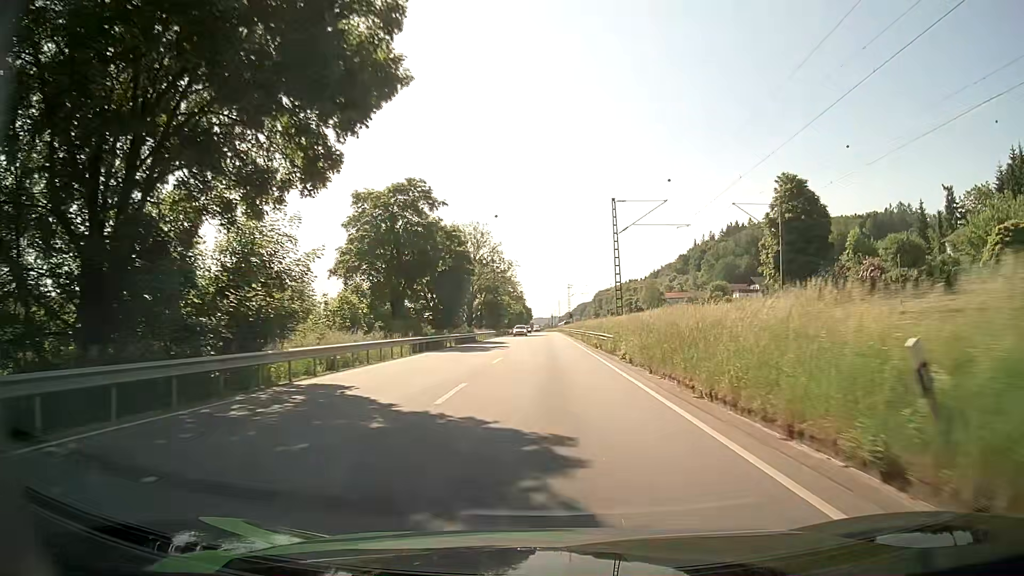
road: primary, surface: asphalt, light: Day
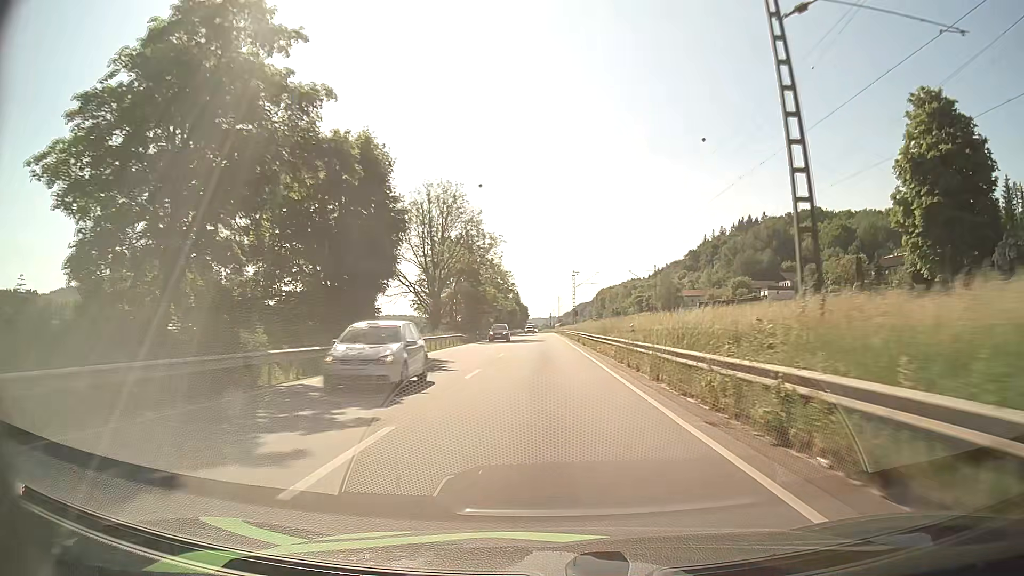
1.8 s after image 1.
(+0.2, +31.1) m; 0°
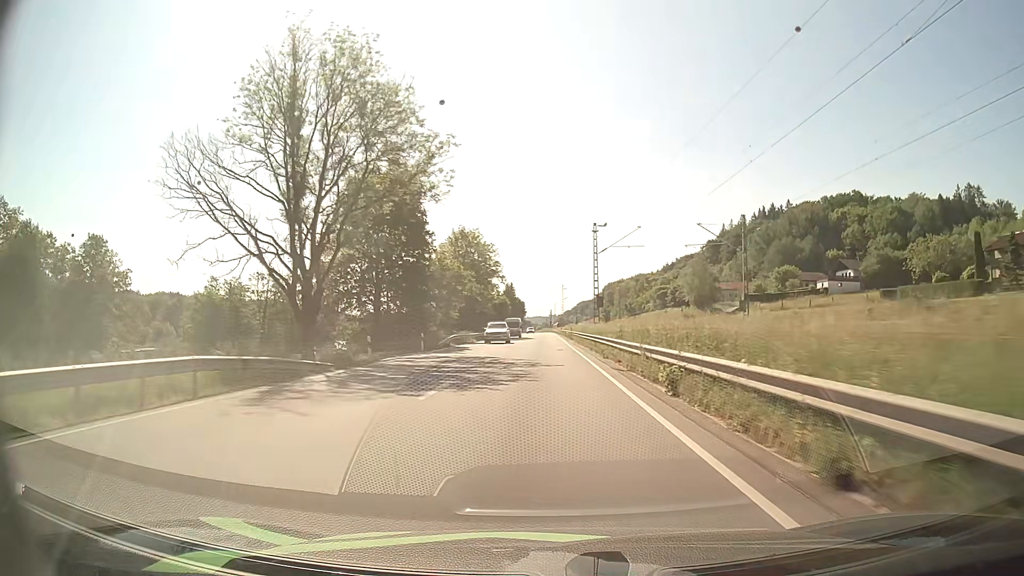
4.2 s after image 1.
(+0.1, +42.0) m; 0°
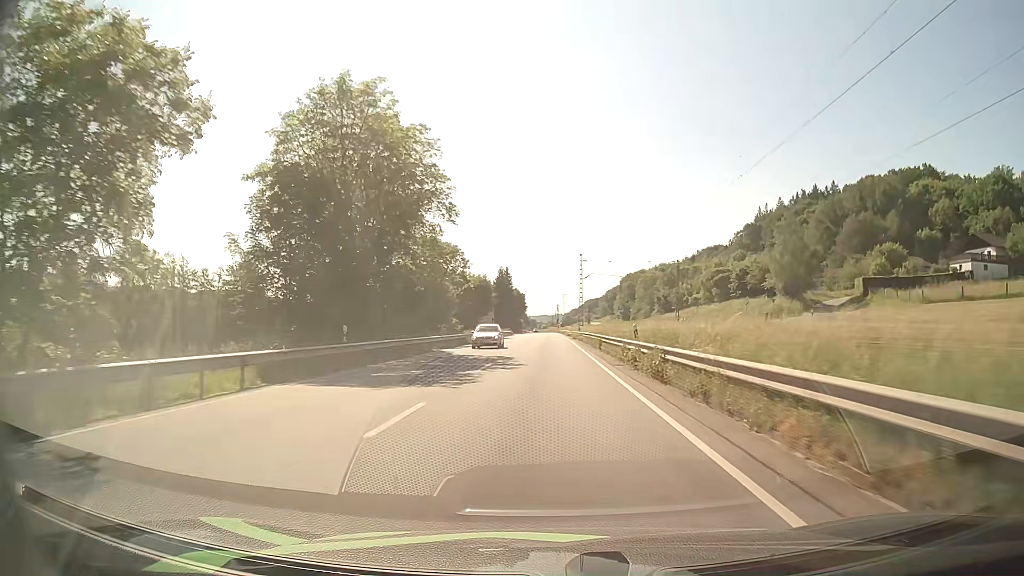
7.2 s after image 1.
(-0.2, +53.4) m; -1°
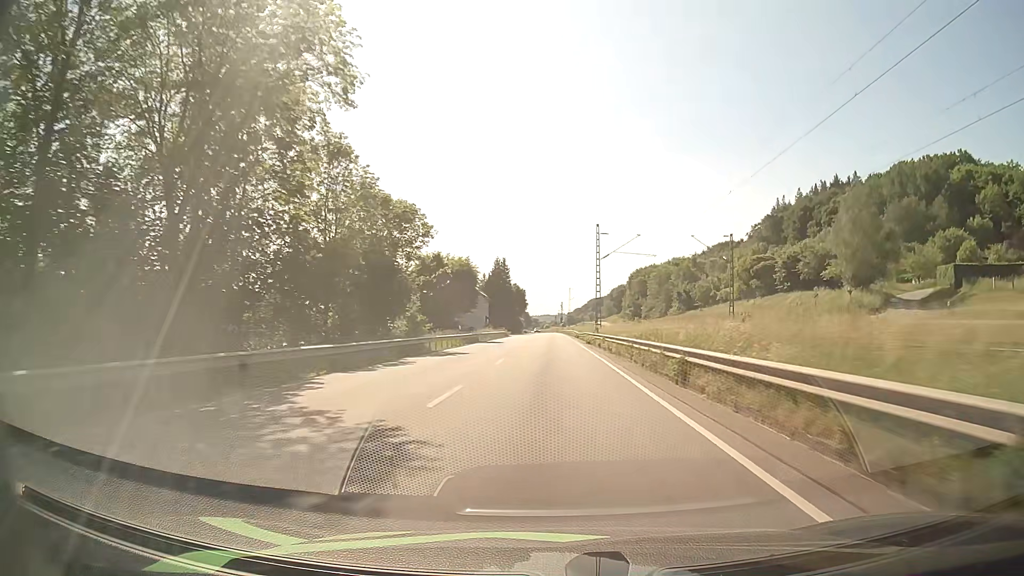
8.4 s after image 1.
(0.0, +21.6) m; 0°
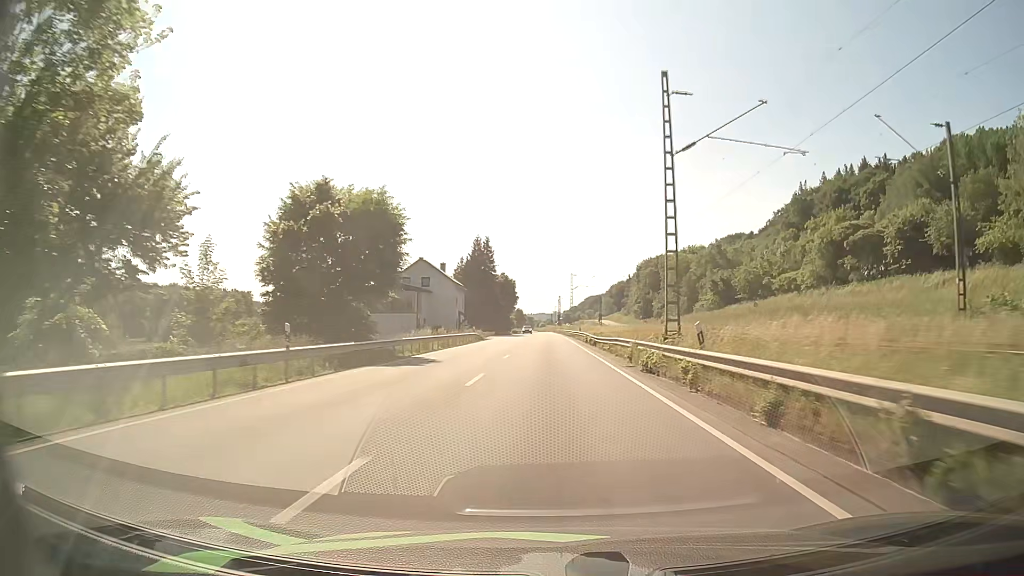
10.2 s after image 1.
(+0.1, +32.8) m; 0°
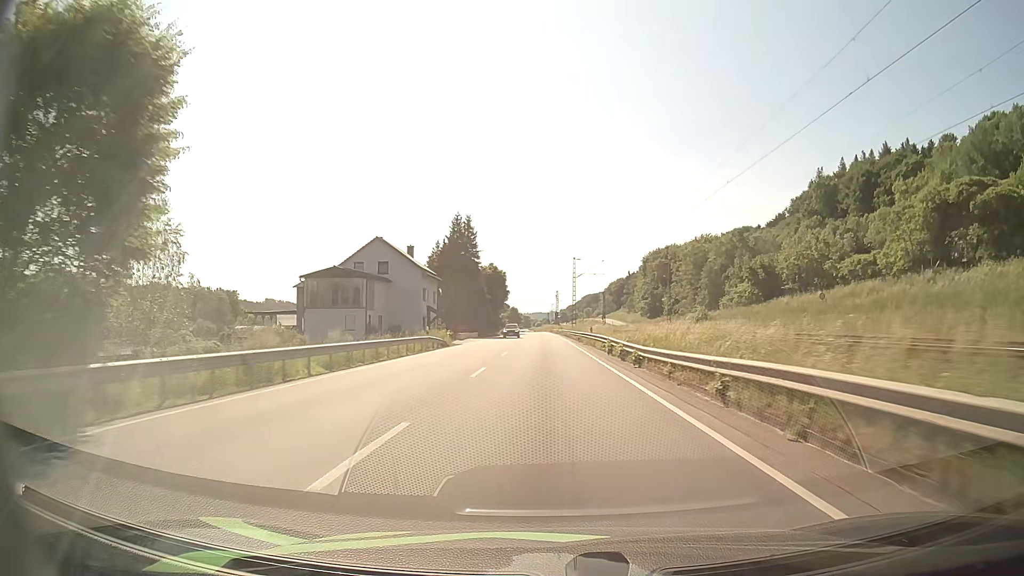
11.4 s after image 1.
(+0.1, +22.0) m; 0°
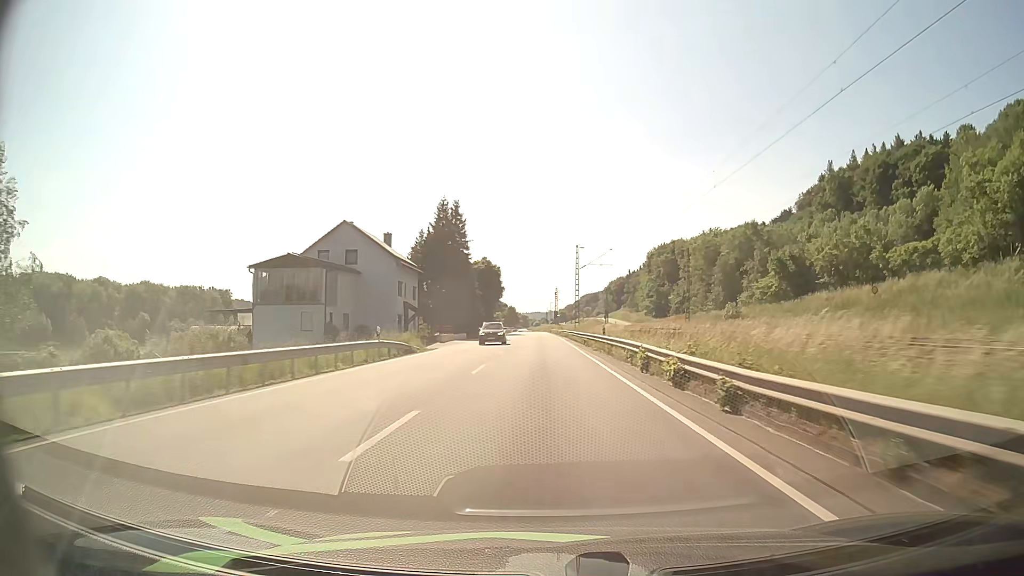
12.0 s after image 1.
(0.0, +11.1) m; 0°
(0, +10) (0, +20) (0, +30) (0, +40) (0, +50) (0, +60) (0, +70) (0, +80) (-1, +90) (-1, +100) m
